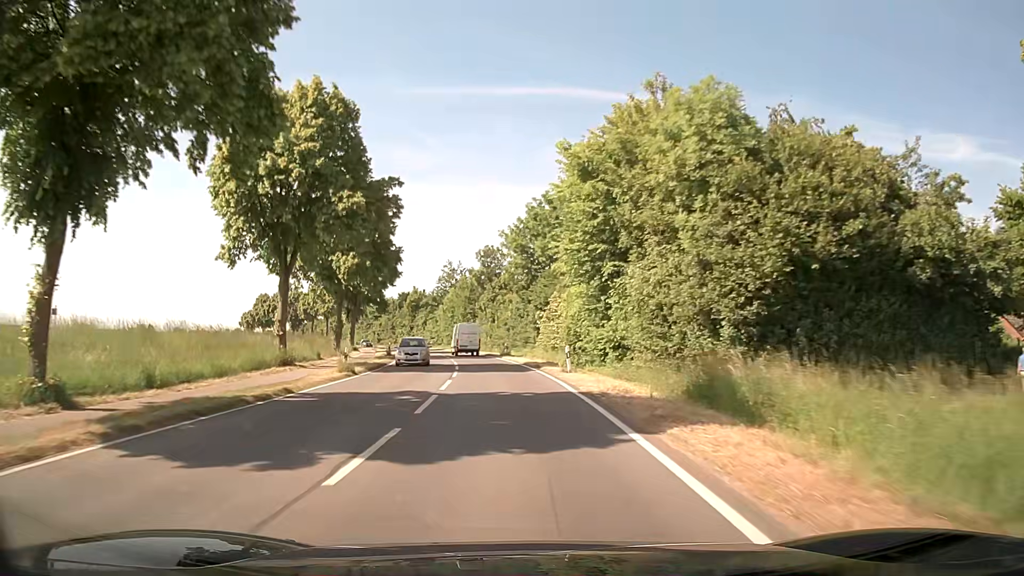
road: secondary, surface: asphalt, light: Day
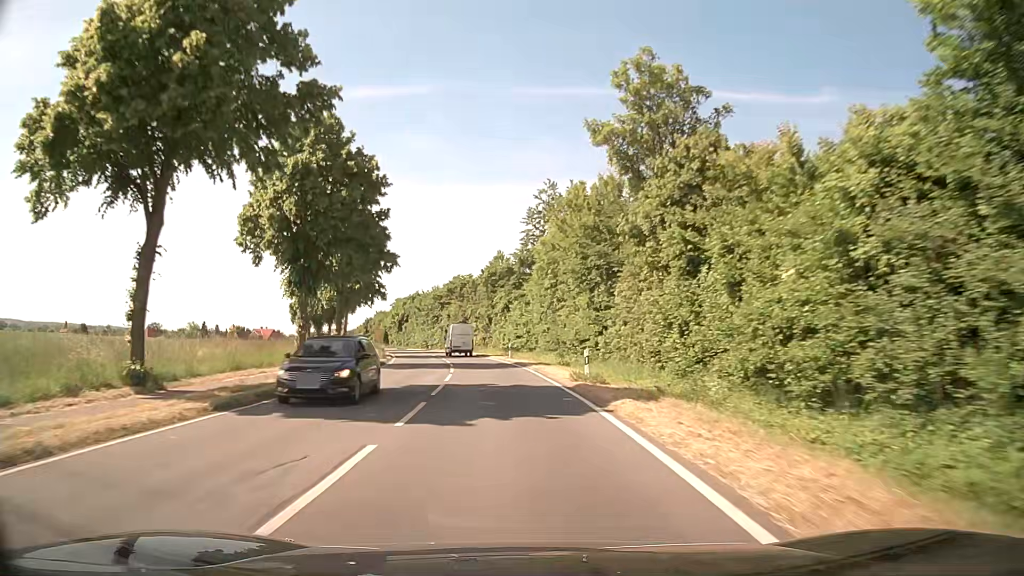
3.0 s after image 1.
(-5.2, +56.4) m; -10°
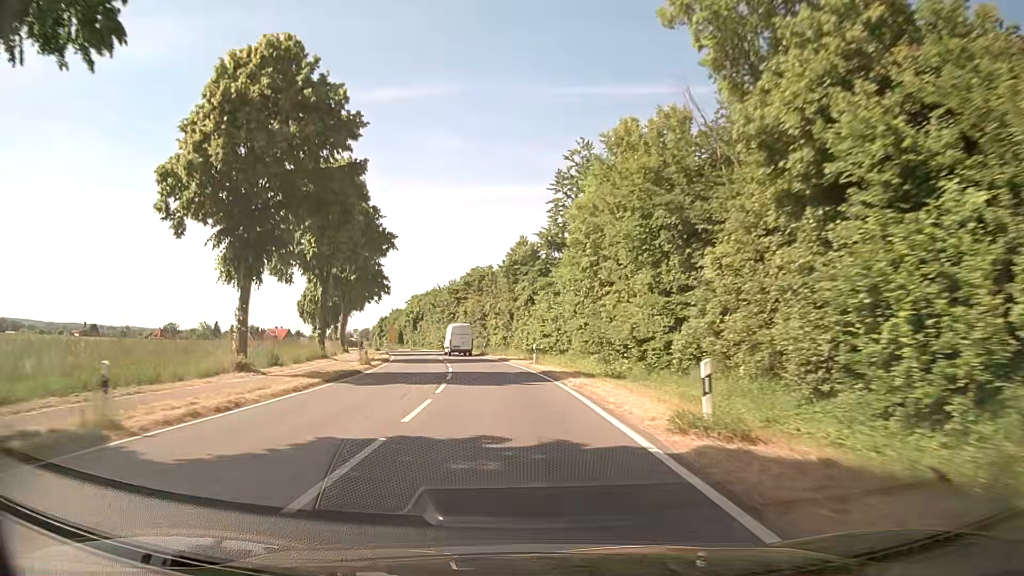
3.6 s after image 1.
(-0.2, +11.5) m; -2°
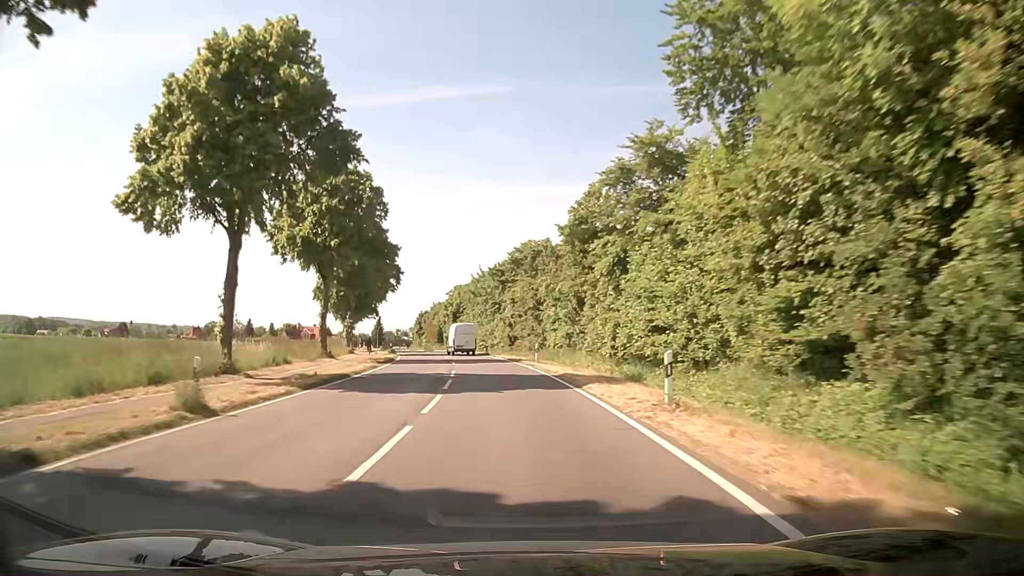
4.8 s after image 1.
(-1.1, +23.1) m; -5°
